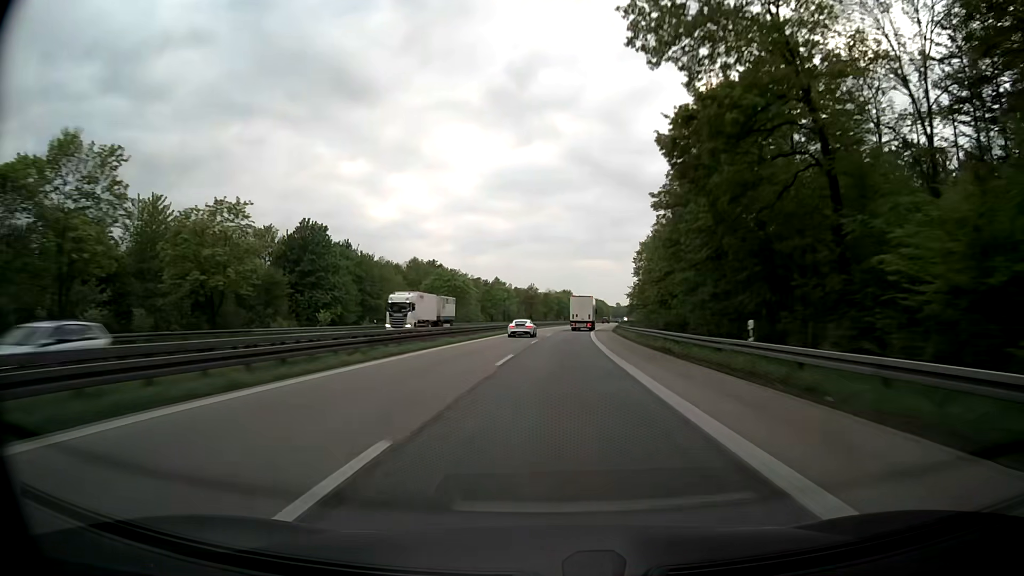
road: motorway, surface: asphalt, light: Day
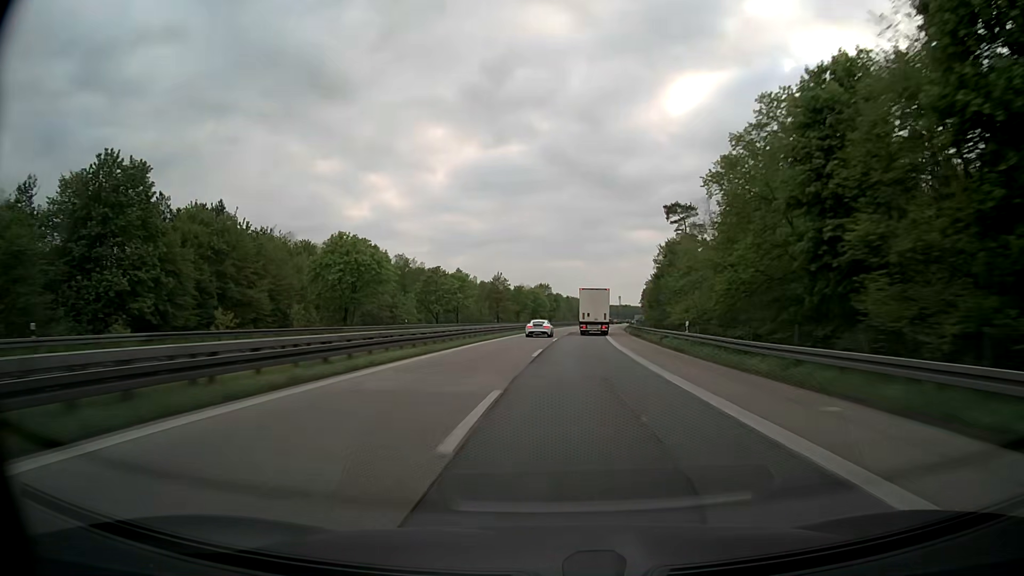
(+1.1, +48.6) m; +2°
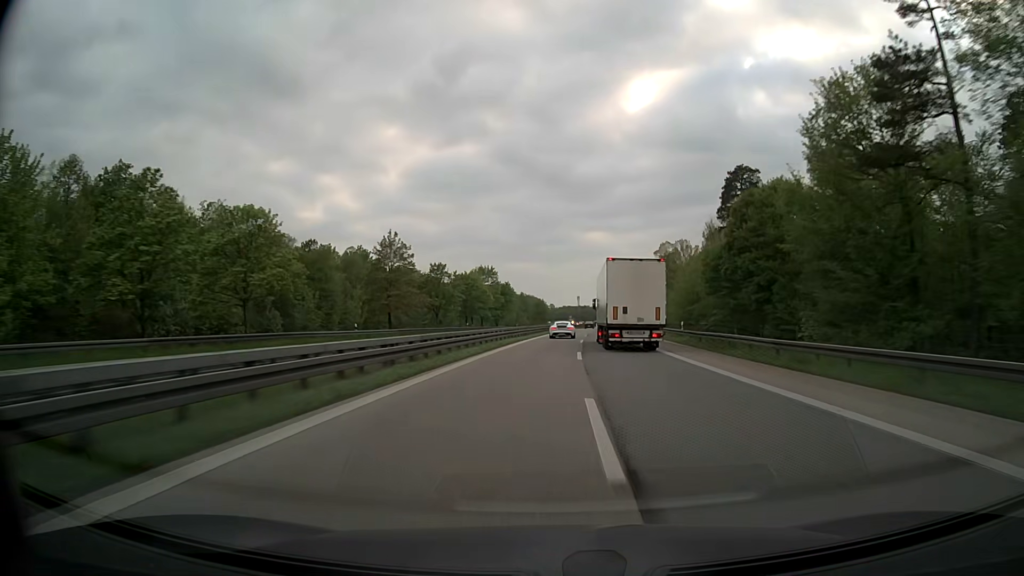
(+2.3, +73.0) m; +4°
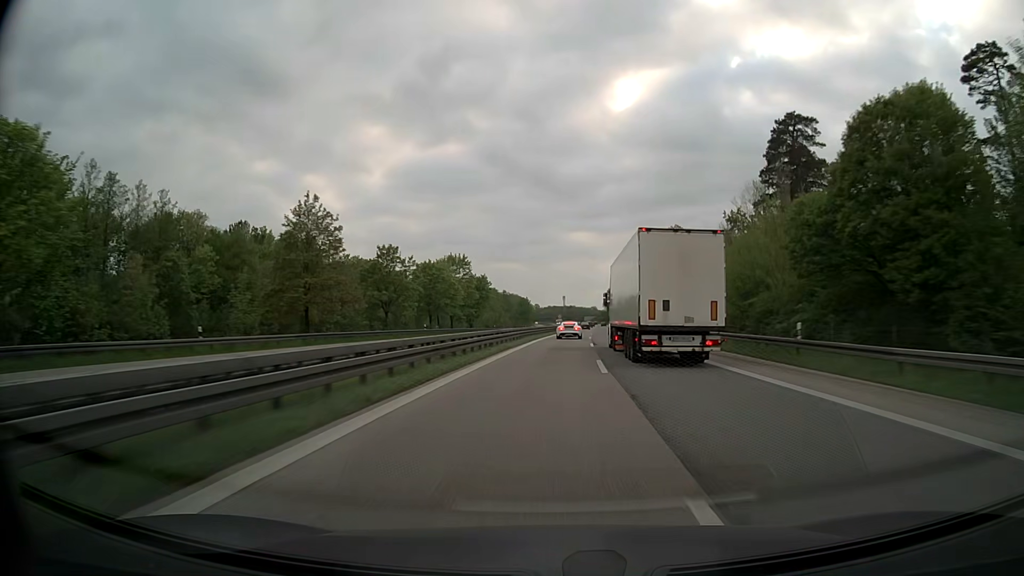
(+0.3, +24.4) m; +1°
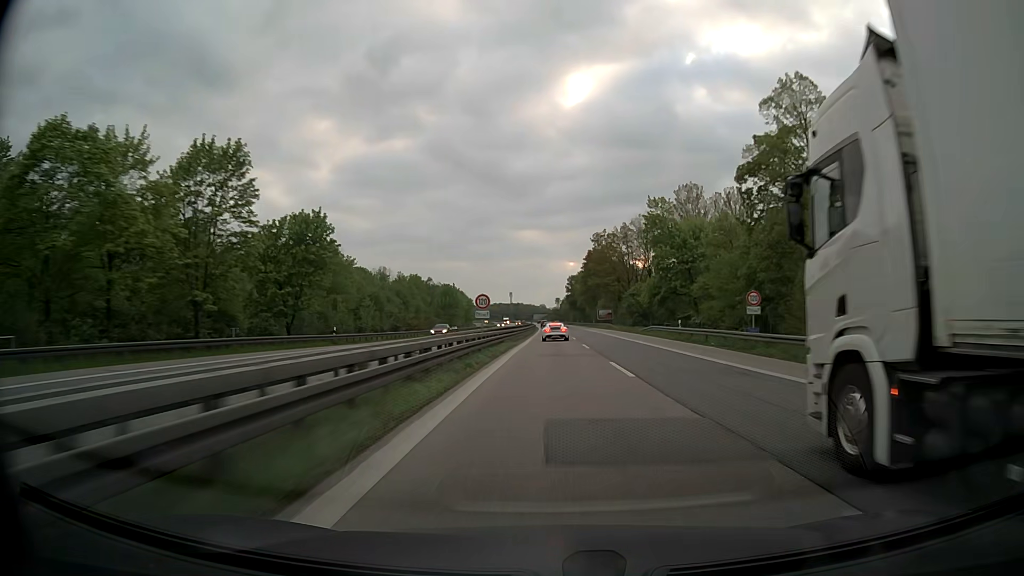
(+2.9, +73.0) m; +4°
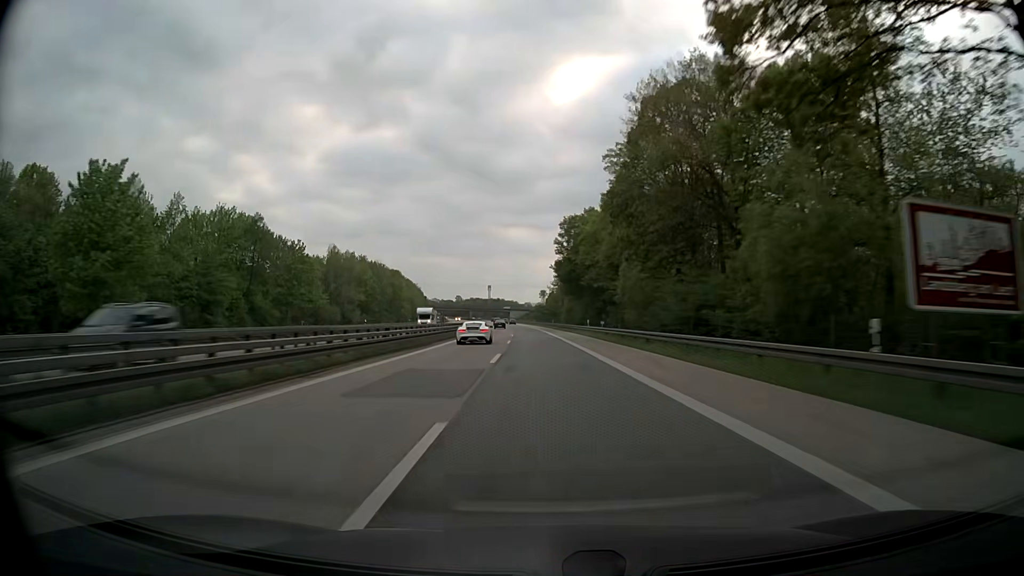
(+4.1, +121.2) m; +2°
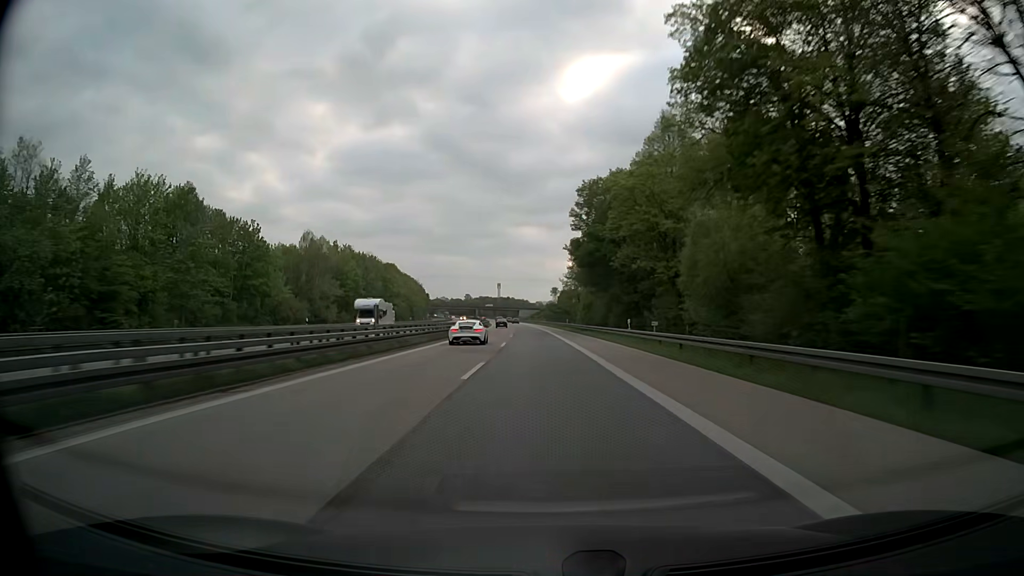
(-0.2, +24.0) m; -1°
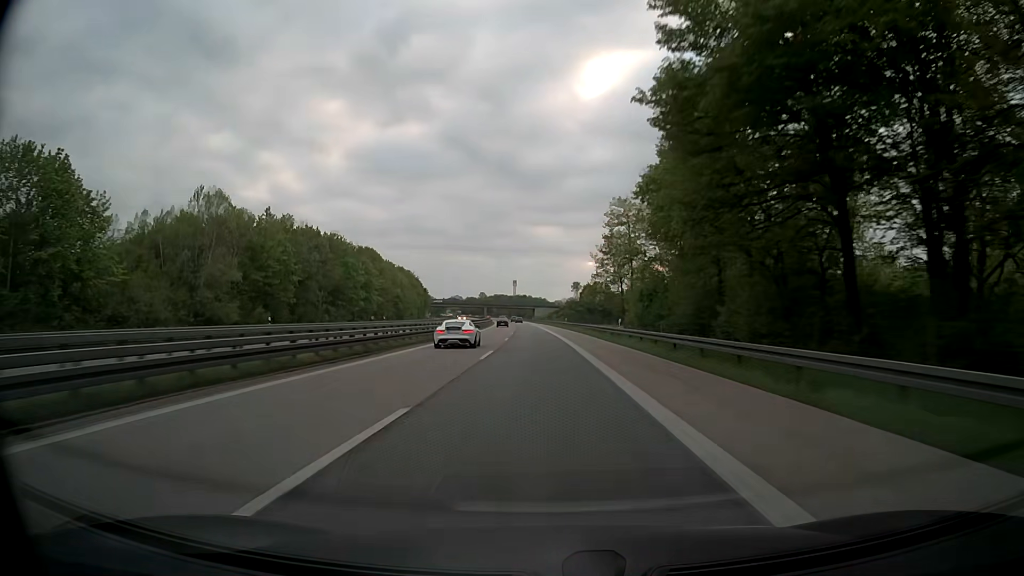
(-0.8, +47.6) m; -2°
(0, +10) (0, +20) (0, +30) (0, +40) (-1, +50) (-1, +60) (-1, +70) (-2, +80) (-2, +90) (-3, +100) m
